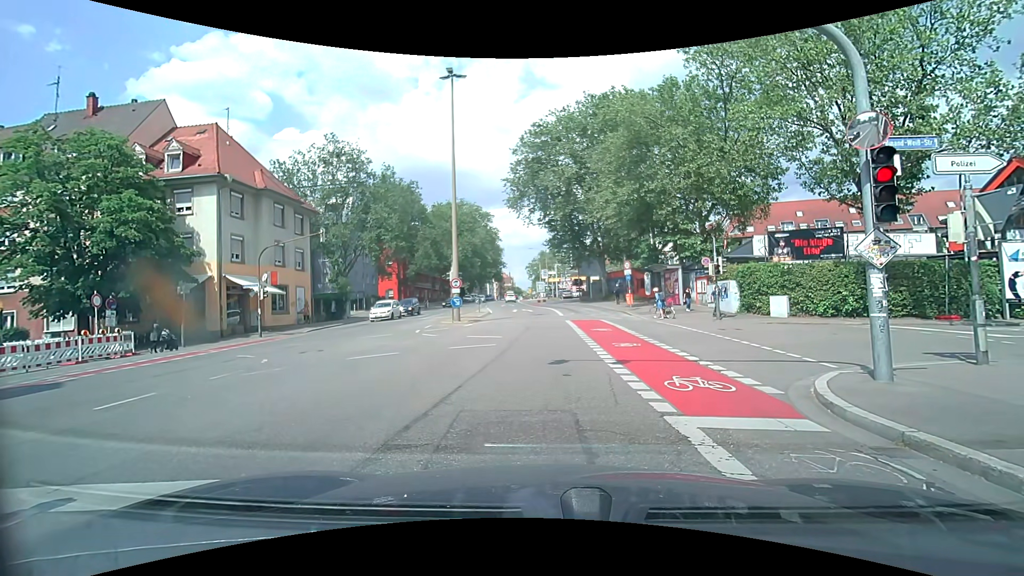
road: secondary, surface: asphalt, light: Day
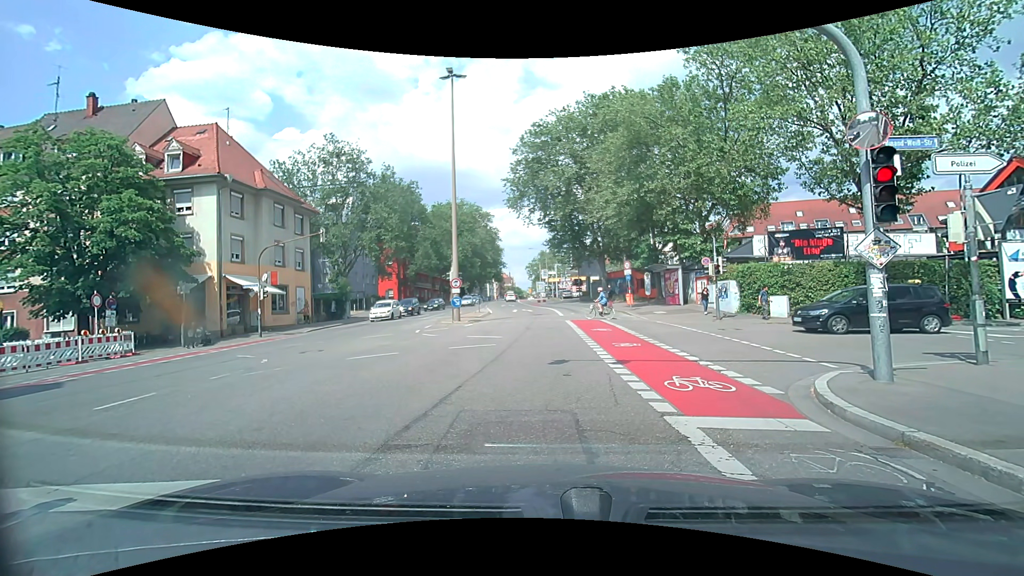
(0.0, 0.0) m; 0°
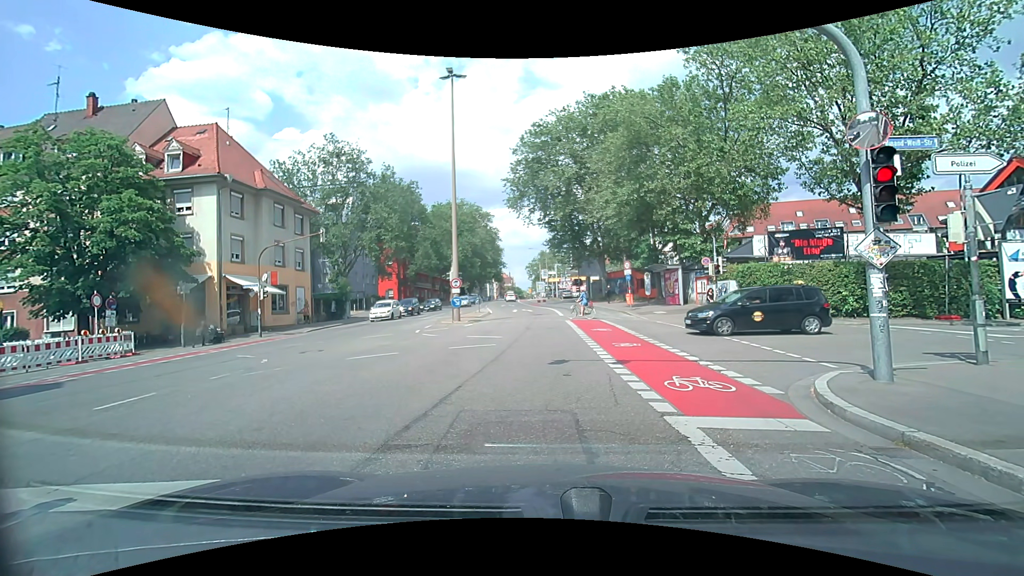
(0.0, 0.0) m; 0°
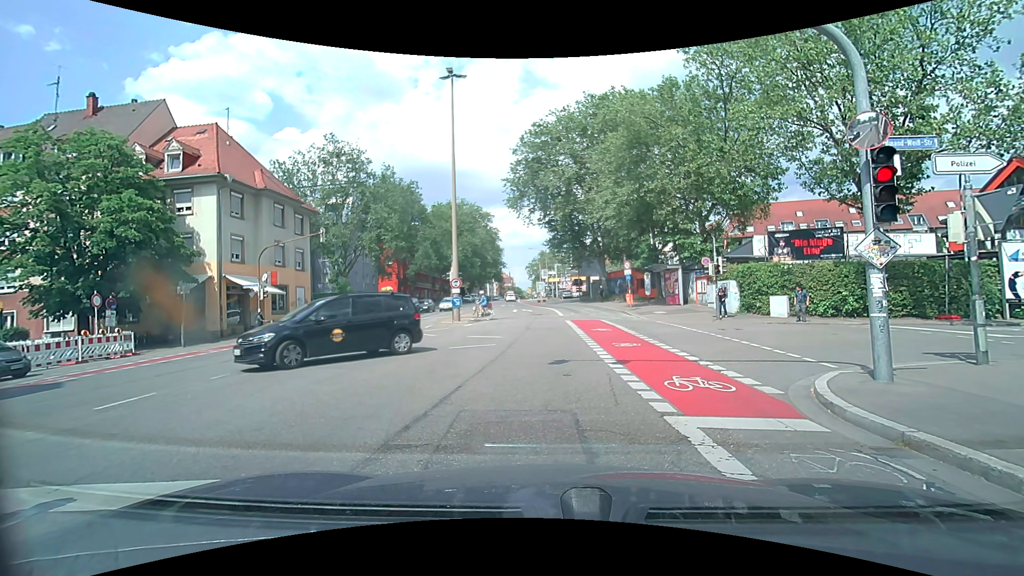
(0.0, 0.0) m; 0°
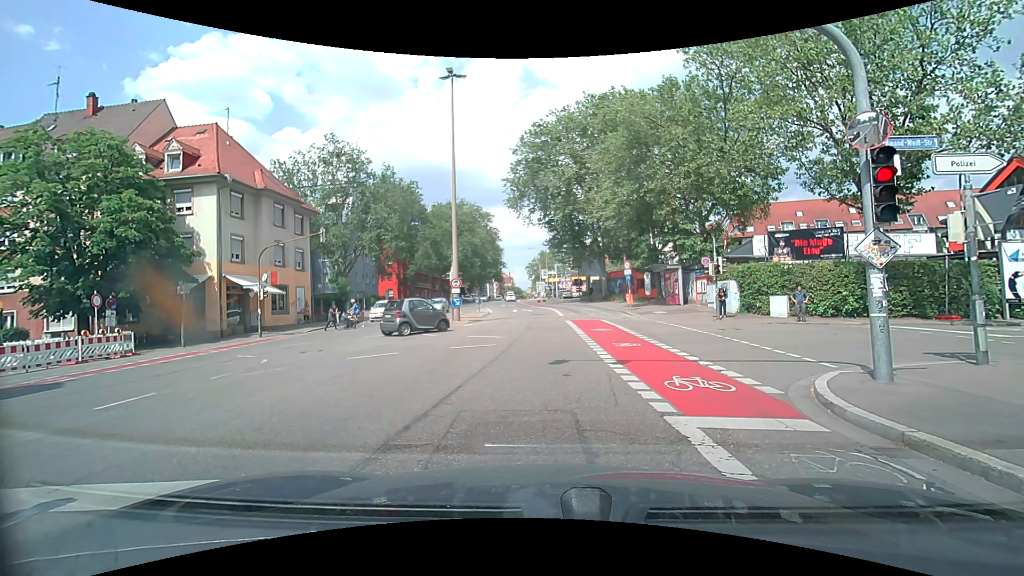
(0.0, 0.0) m; 0°
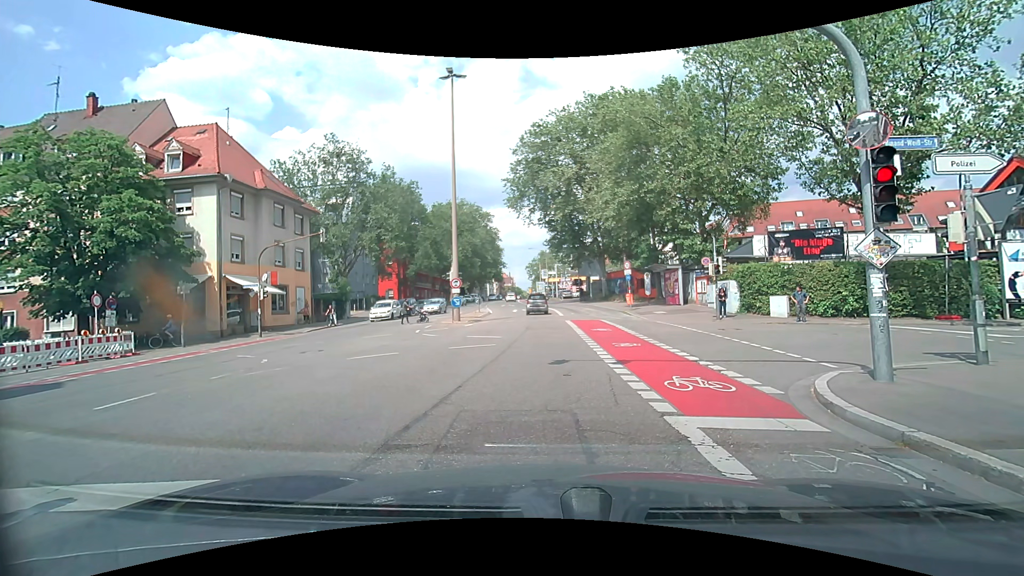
(0.0, 0.0) m; 0°
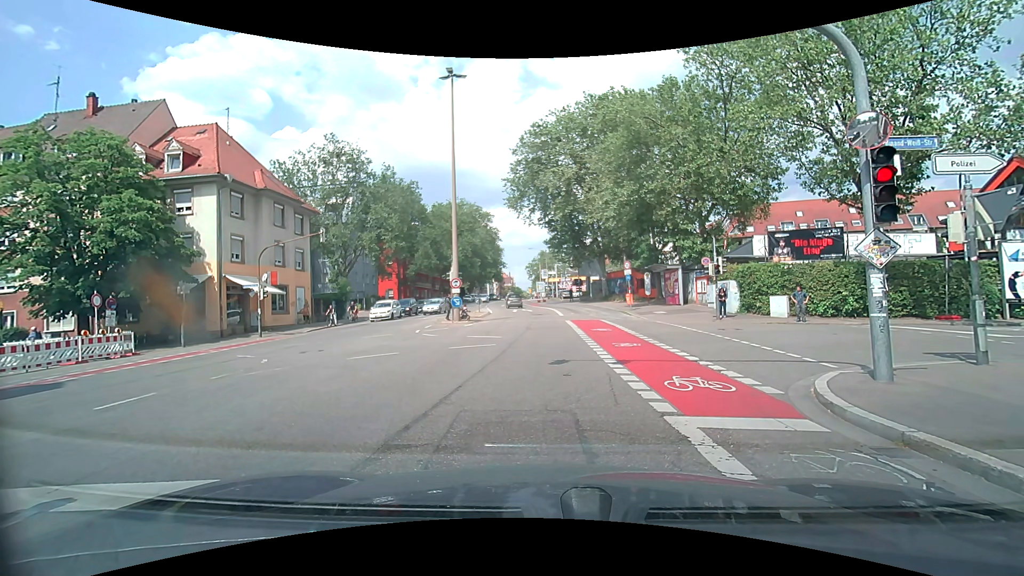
(0.0, 0.0) m; 0°
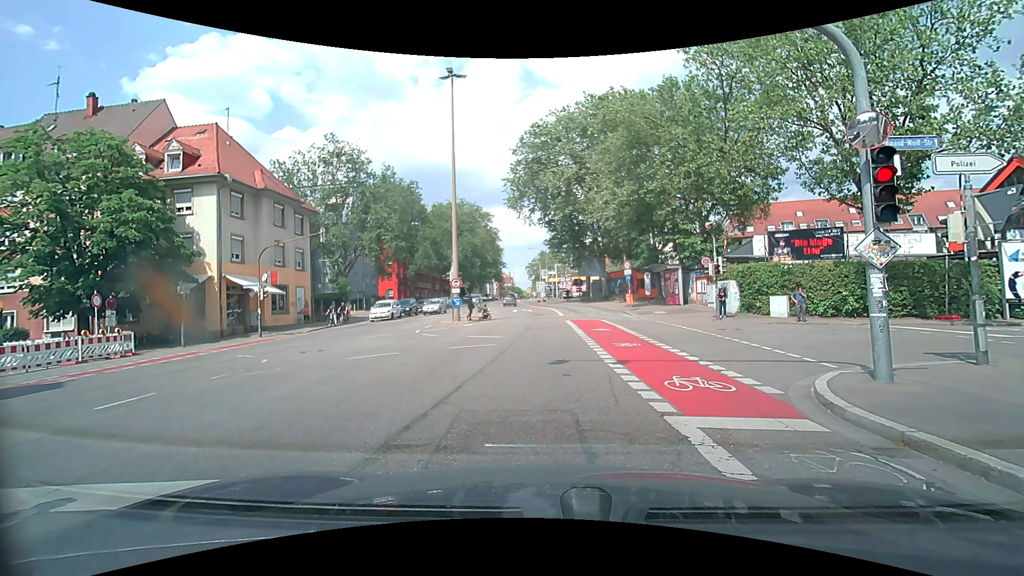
(0.0, 0.0) m; 0°
(0, +10) (0, +20) (+1, +30) (0, +40) (0, +50) (-1, +60) (-2, +70) (-3, +80) (-4, +90) (-4, +100) m
